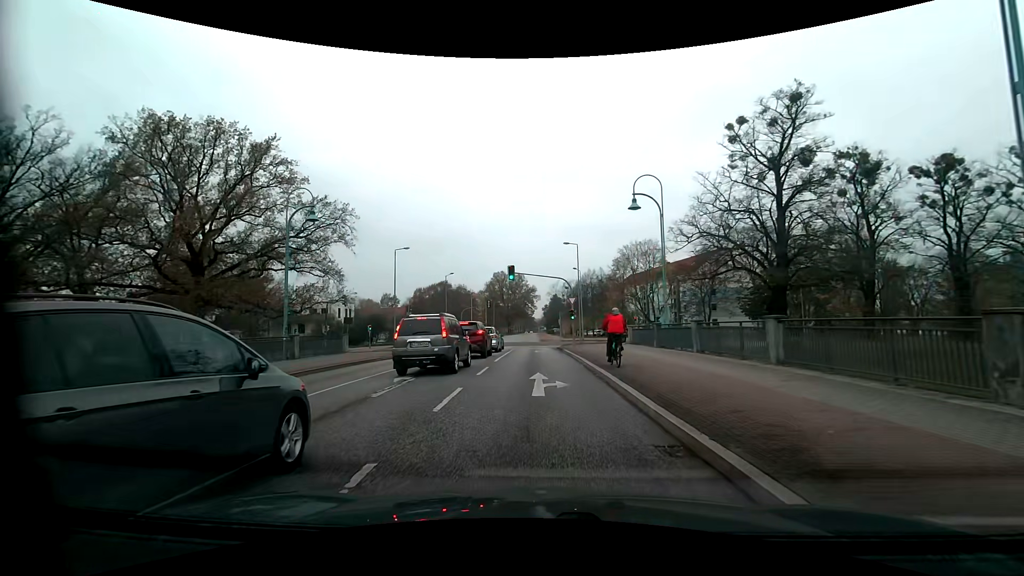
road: tertiary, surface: asphalt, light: Day
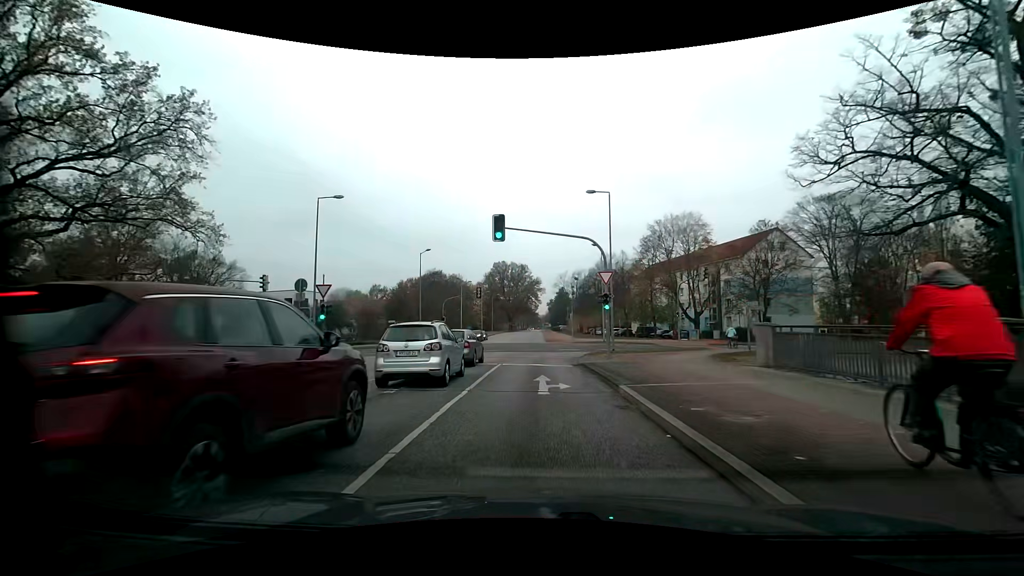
(-0.2, +19.8) m; -1°
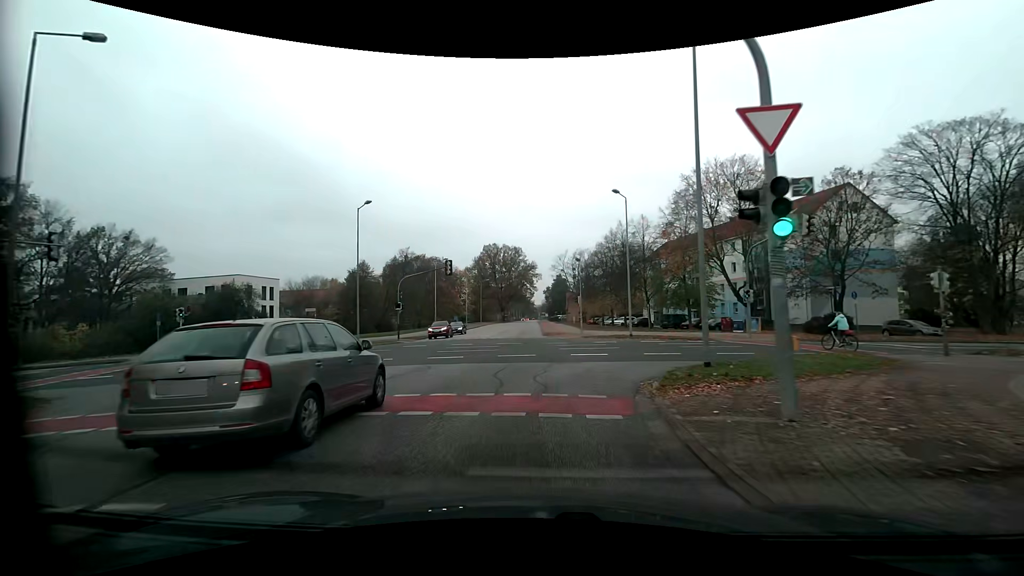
(+0.1, +18.6) m; +1°
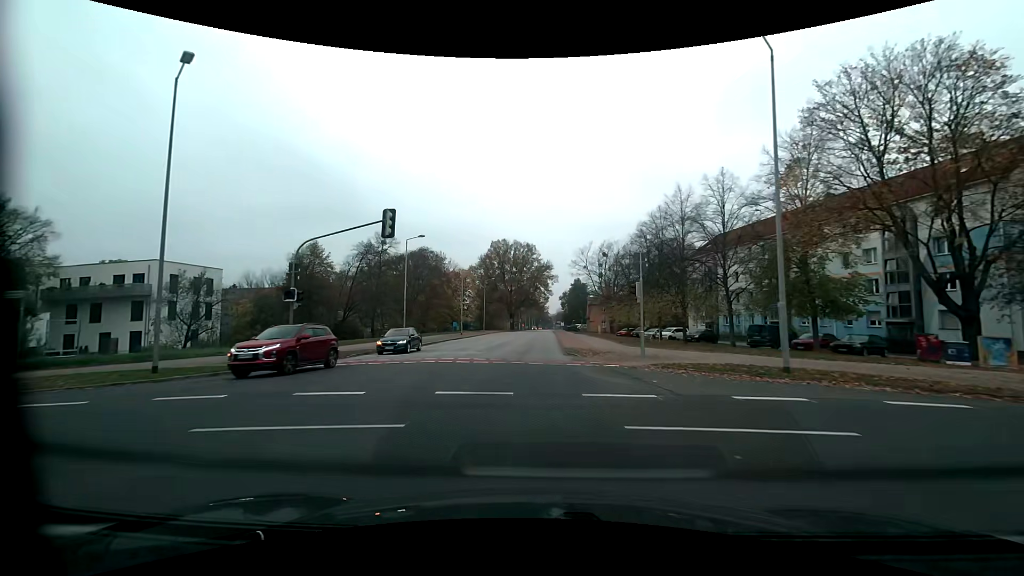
(-0.3, +21.6) m; -2°
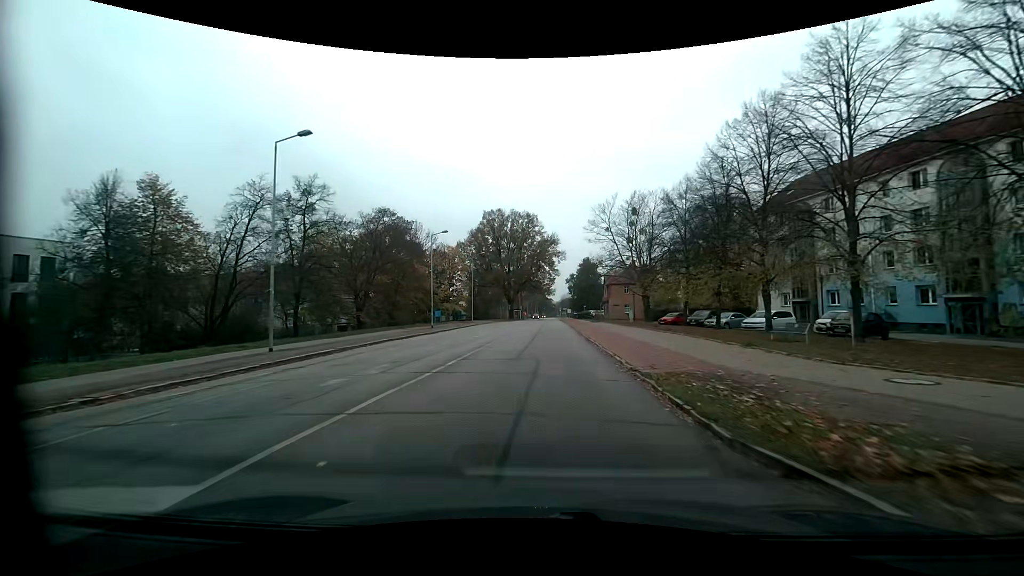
(-0.3, +23.8) m; 0°
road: residential
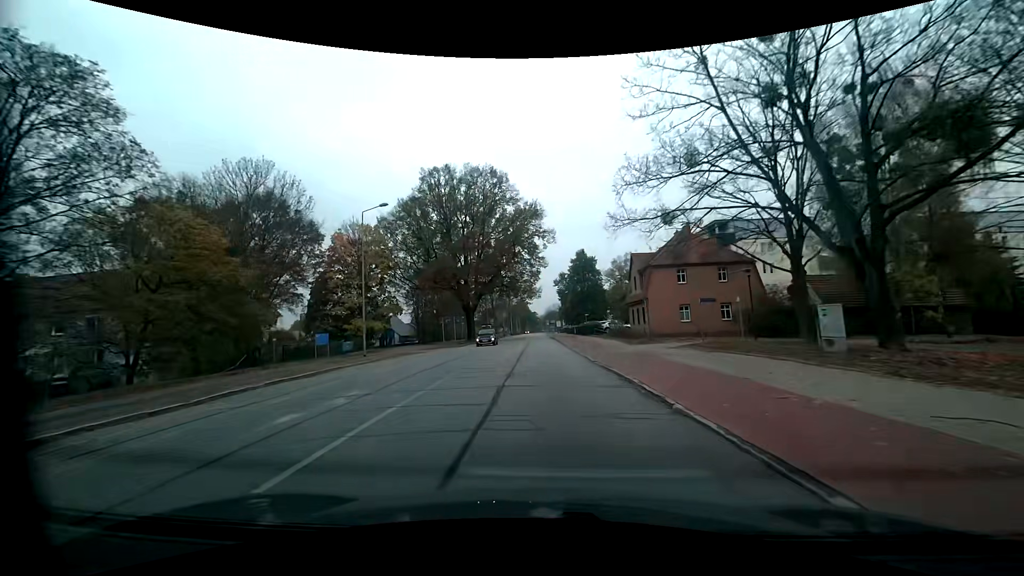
(+1.0, +41.5) m; +2°
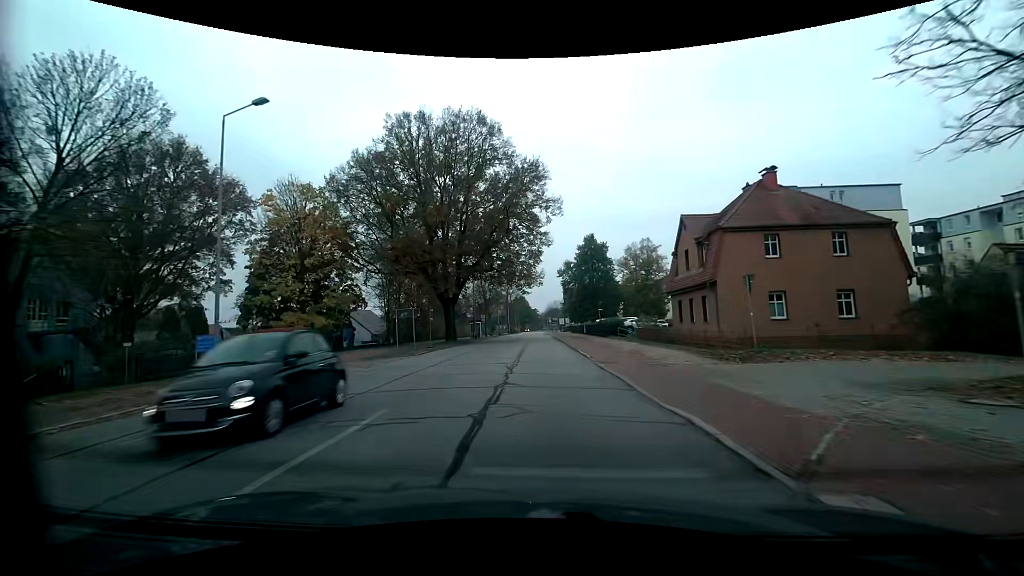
(-0.1, +16.2) m; 0°
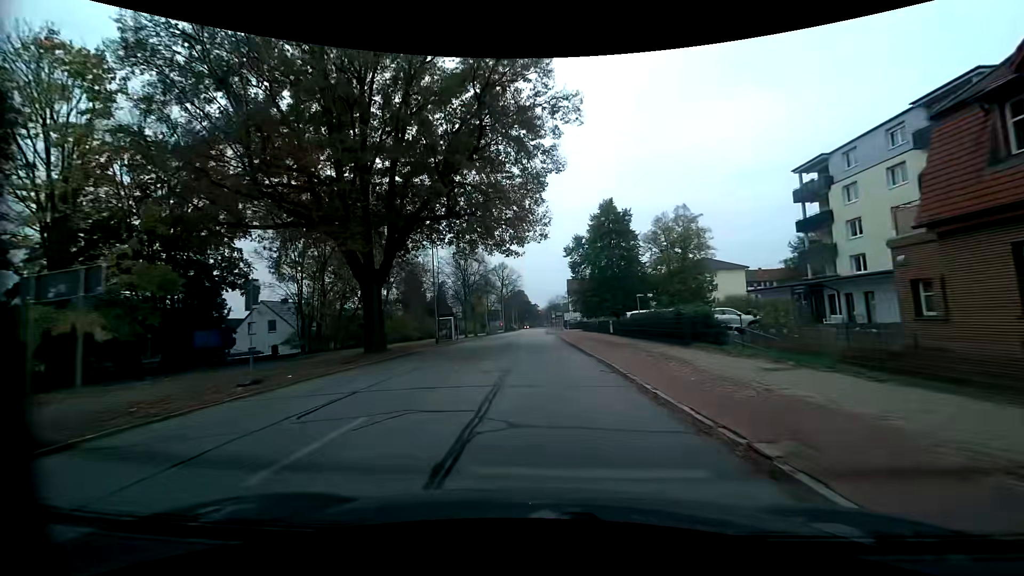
(-0.2, +23.7) m; -2°
(0, +10) (0, +20) (0, +30) (+1, +40) (+1, +50) (+1, +60) (+1, +70) (+1, +80) (+1, +90) (+1, +100) m
